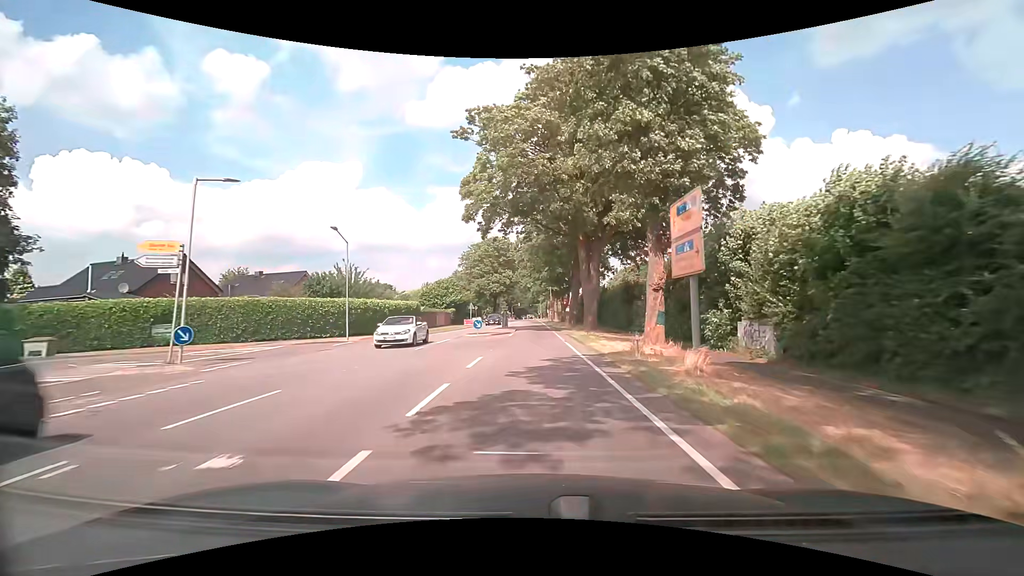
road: secondary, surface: asphalt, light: Day
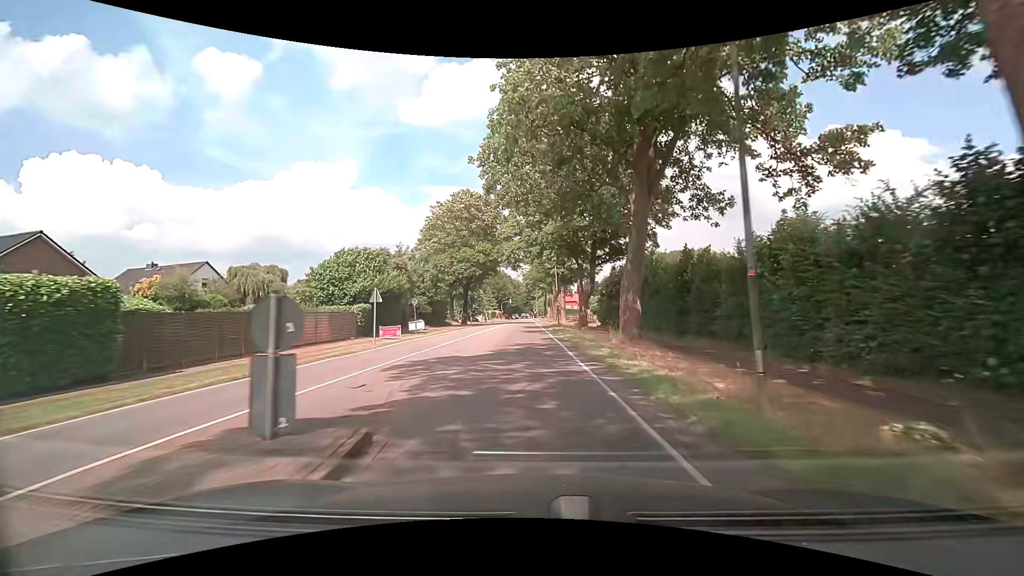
(+0.3, +38.1) m; +1°
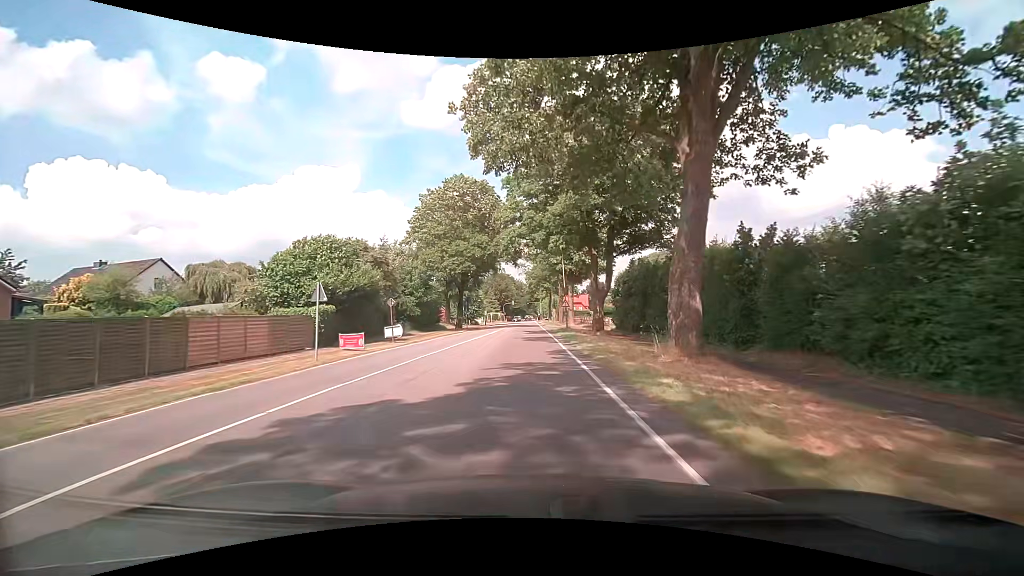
(0.0, +7.7) m; -1°
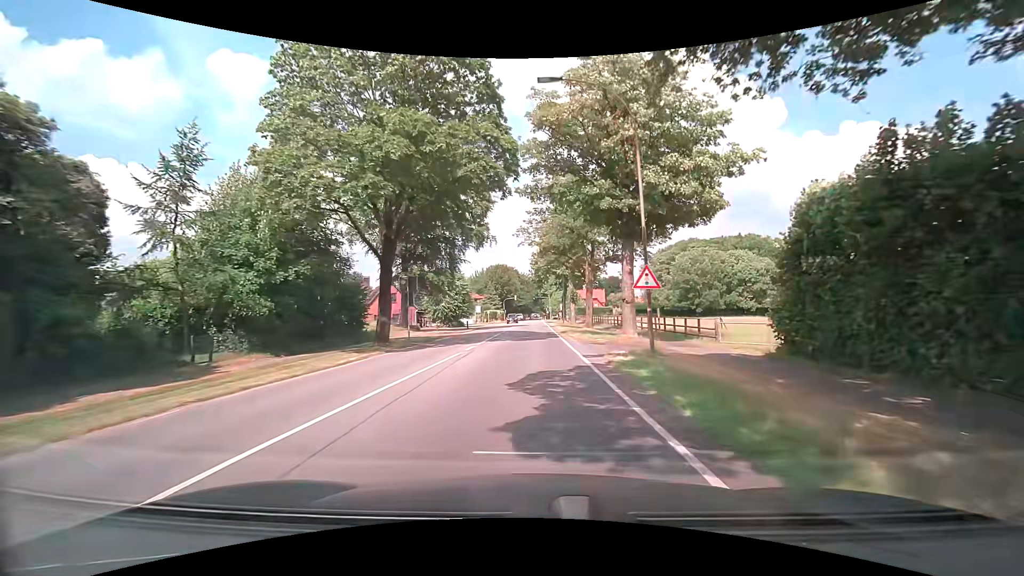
(+0.1, +31.0) m; 0°
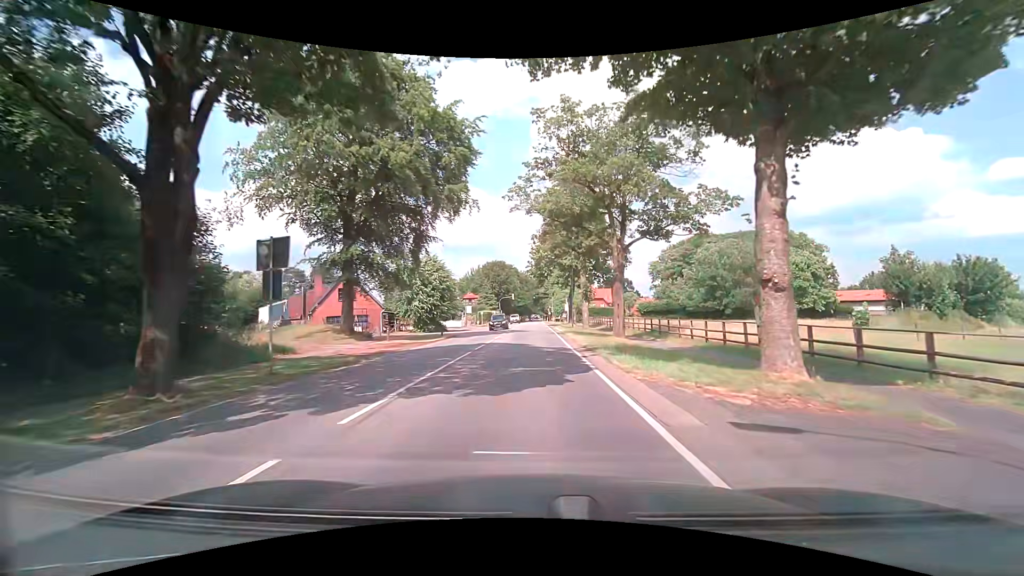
(0.0, +15.7) m; 0°
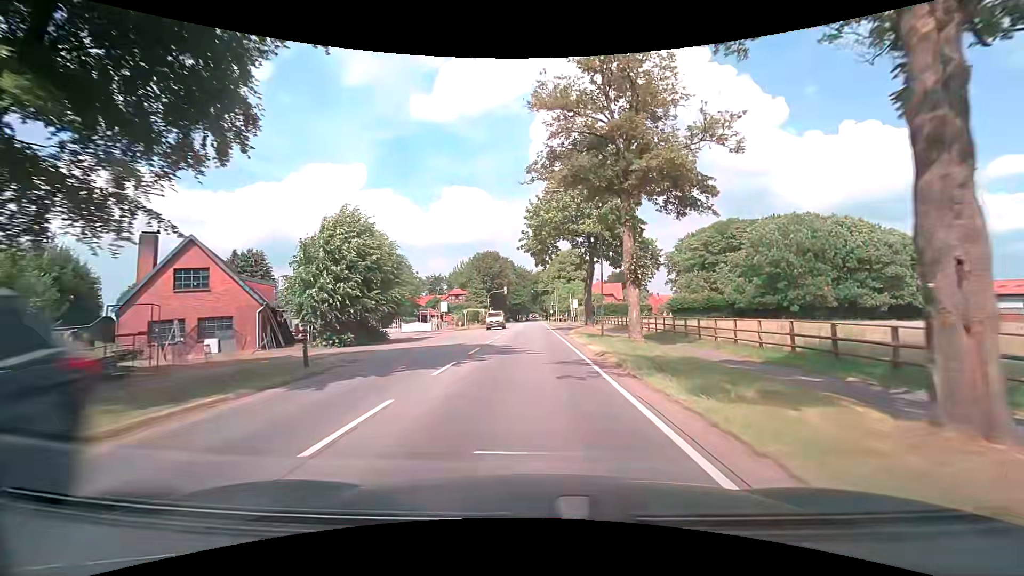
(-0.1, +23.8) m; 0°
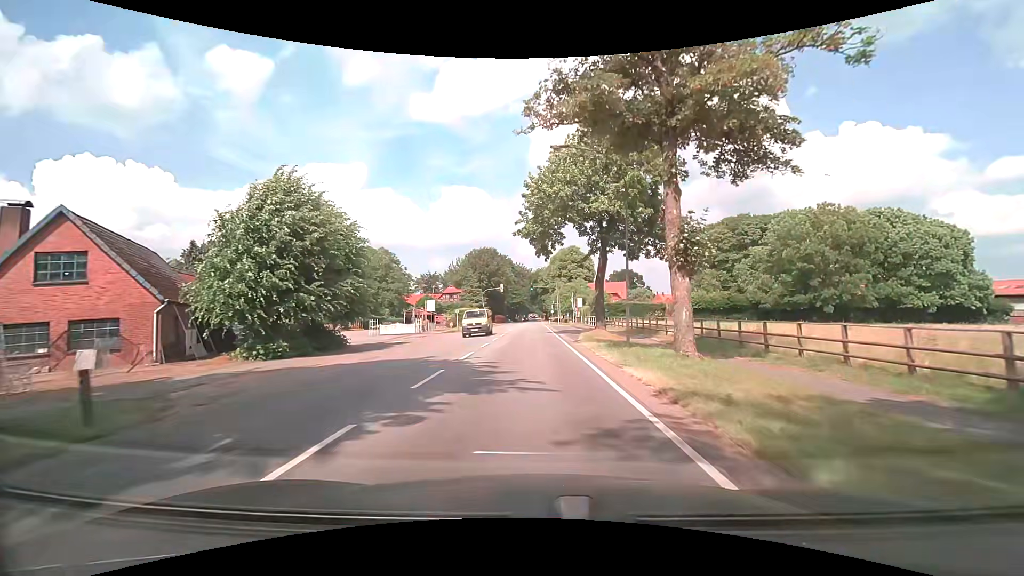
(0.0, +8.0) m; 0°
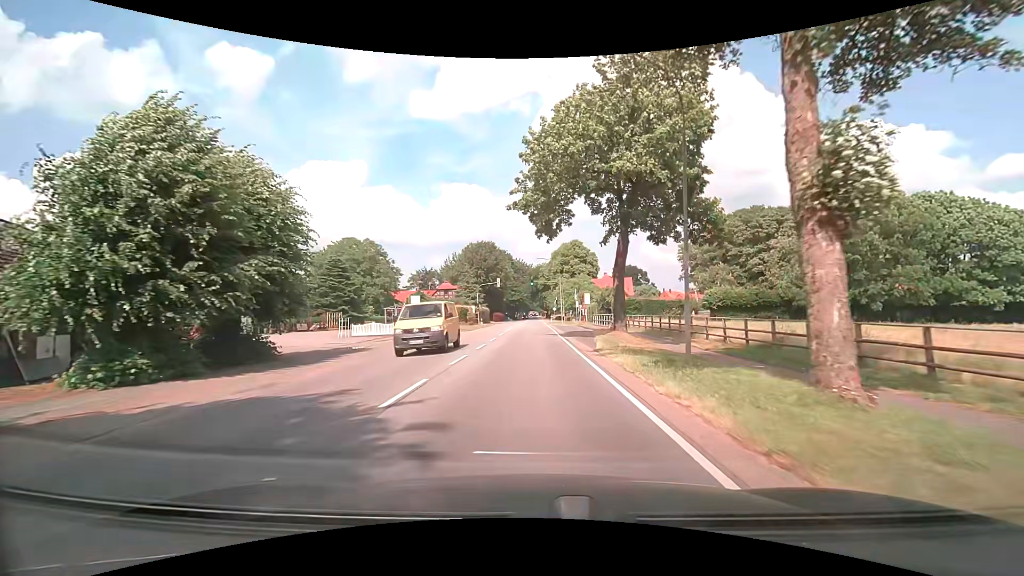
(0.0, +8.0) m; -1°
(0, +10) (0, +20) (0, +30) (0, +40) (0, +50) (0, +60) (+1, +70) (+1, +80) (+1, +90) (+1, +100) m
